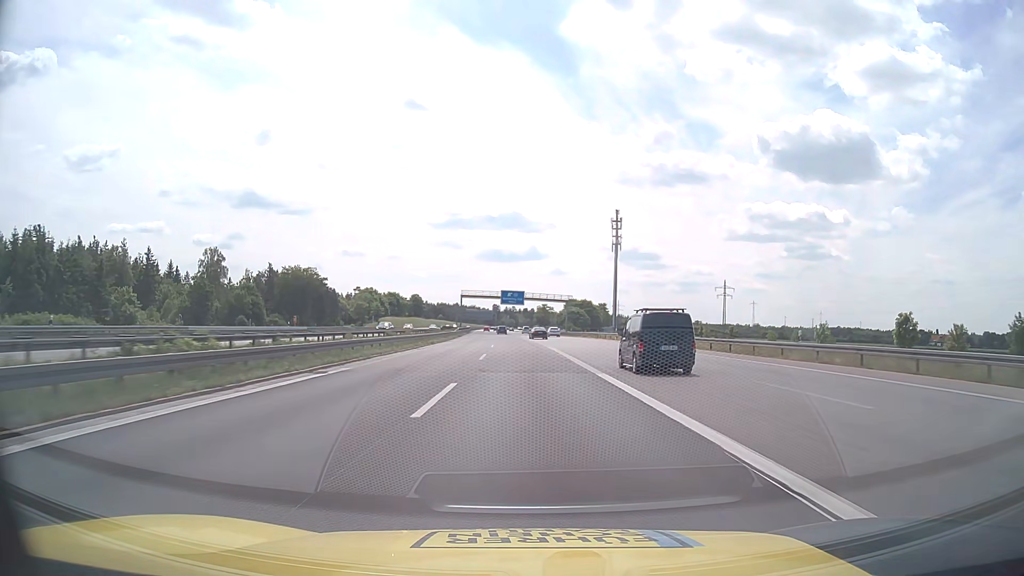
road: motorway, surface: asphalt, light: Day
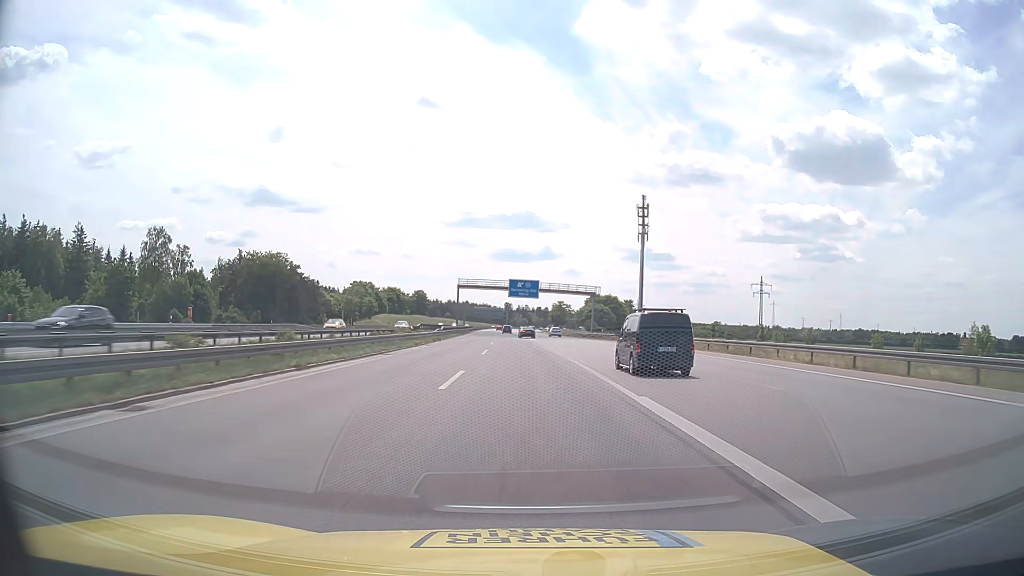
(-0.3, +31.7) m; -1°
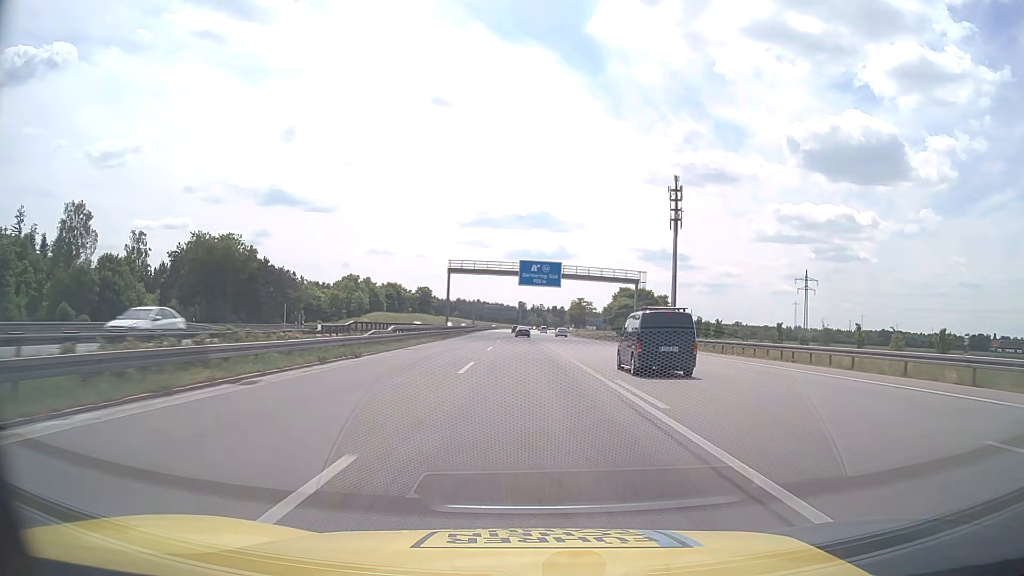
(-0.3, +31.7) m; -1°
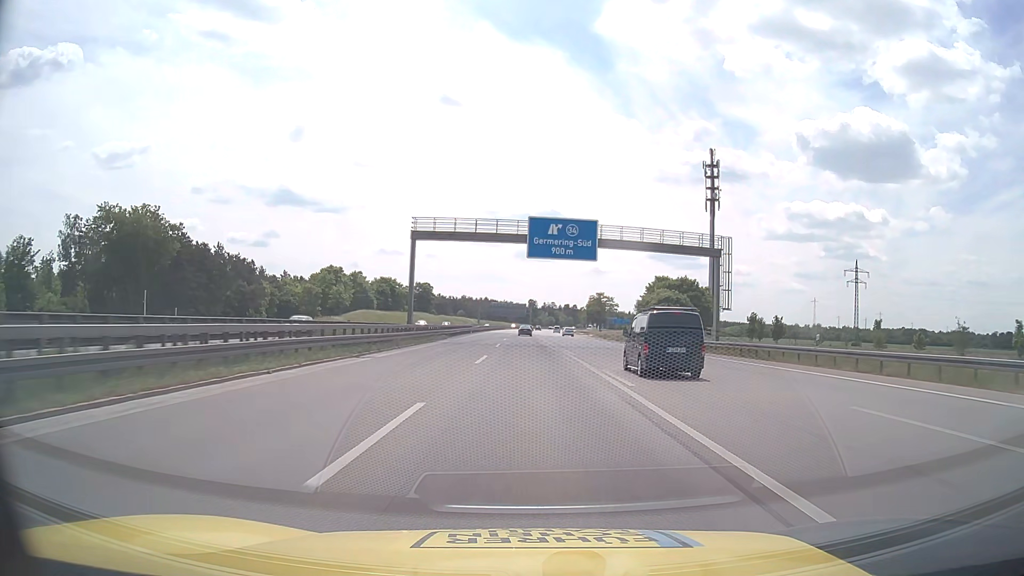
(-0.3, +31.7) m; -1°
(0, +10) (0, +20) (0, +30) (0, +40) (0, +50) (0, +60) (0, +70) (0, +80) (0, +90) (0, +100) m
